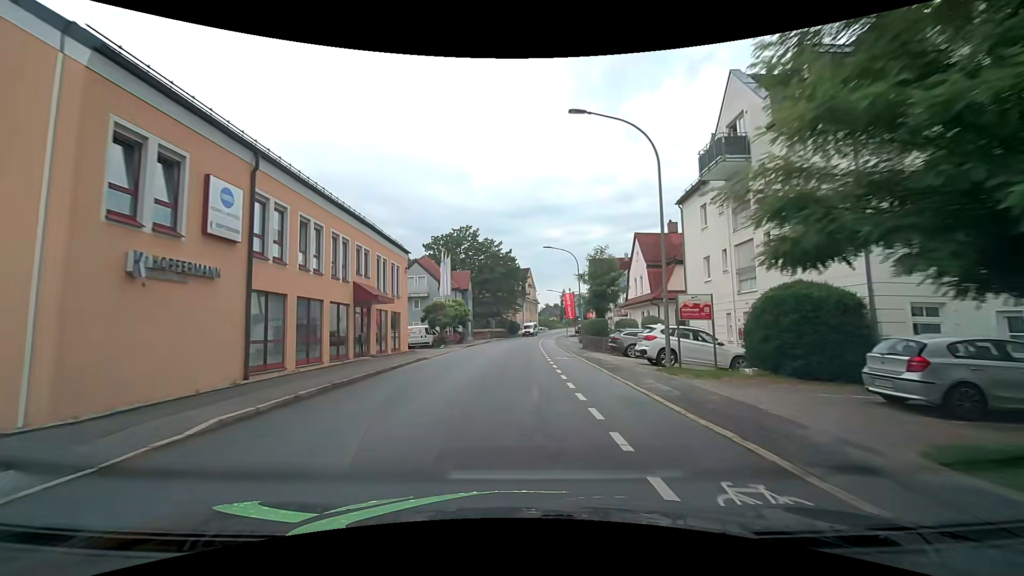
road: tertiary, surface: asphalt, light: Day
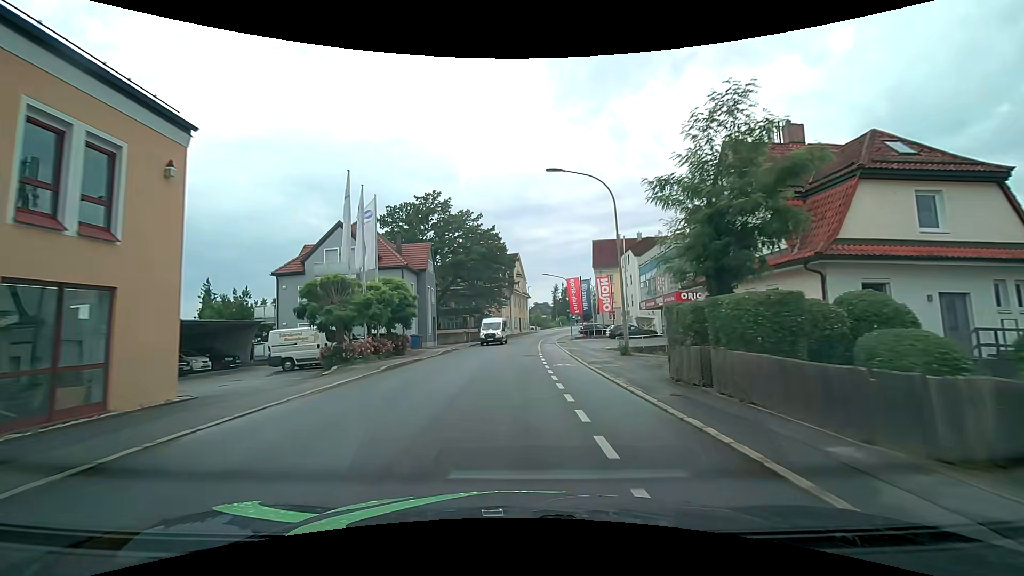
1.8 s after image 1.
(+0.4, +22.6) m; +2°
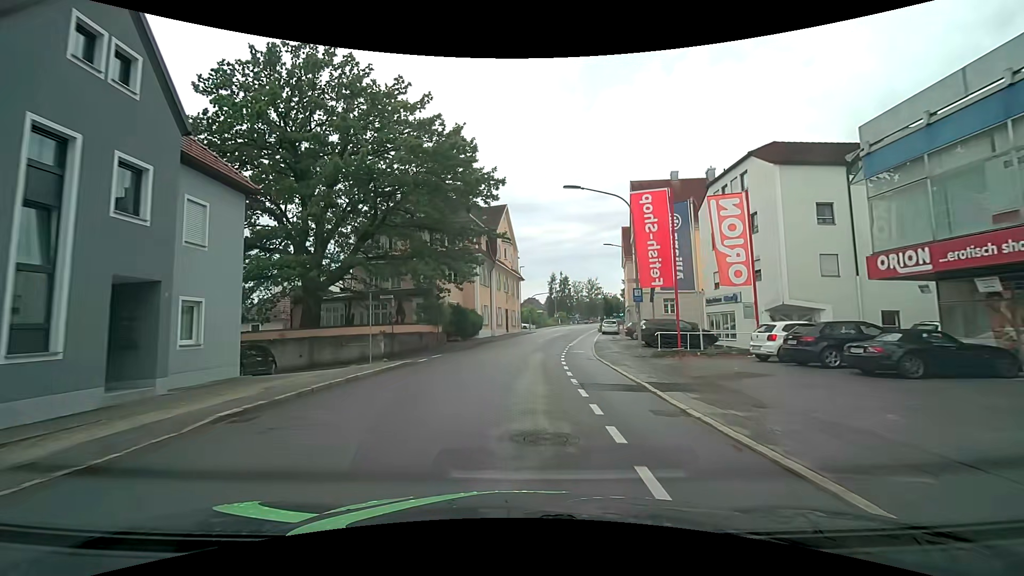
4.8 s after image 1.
(+0.3, +35.7) m; +1°
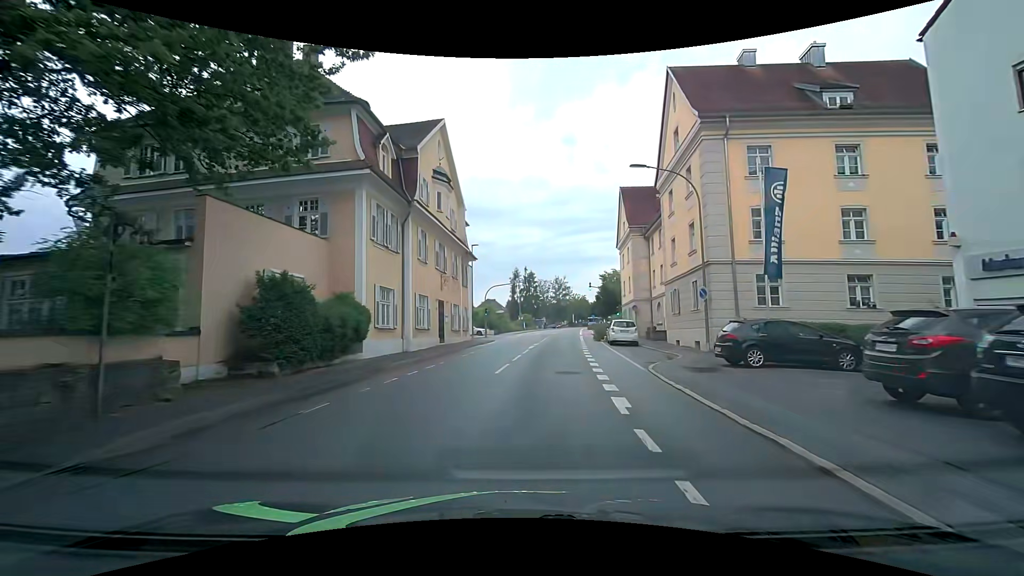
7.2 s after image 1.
(+1.0, +24.7) m; +5°
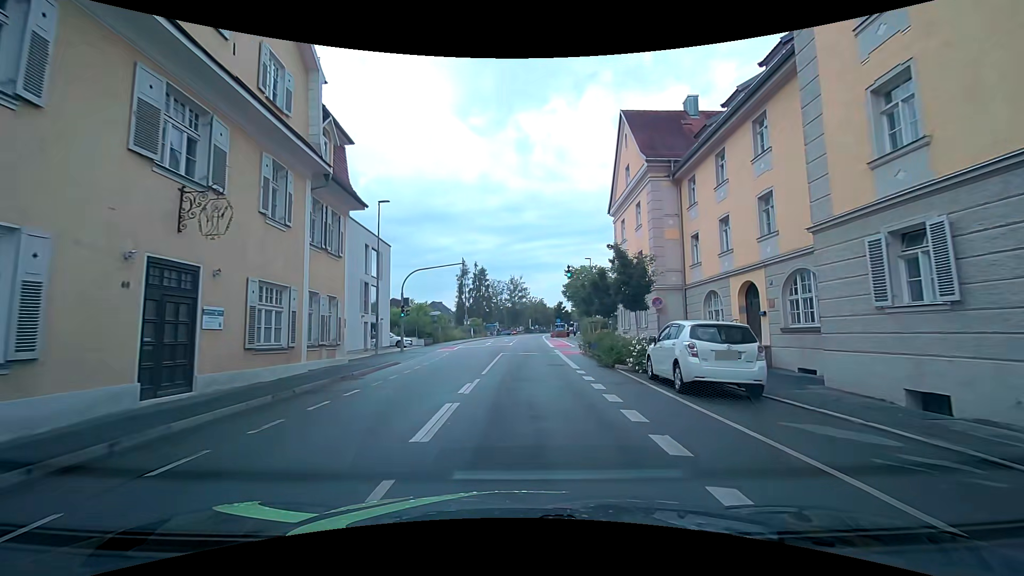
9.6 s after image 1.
(+1.1, +20.8) m; +5°
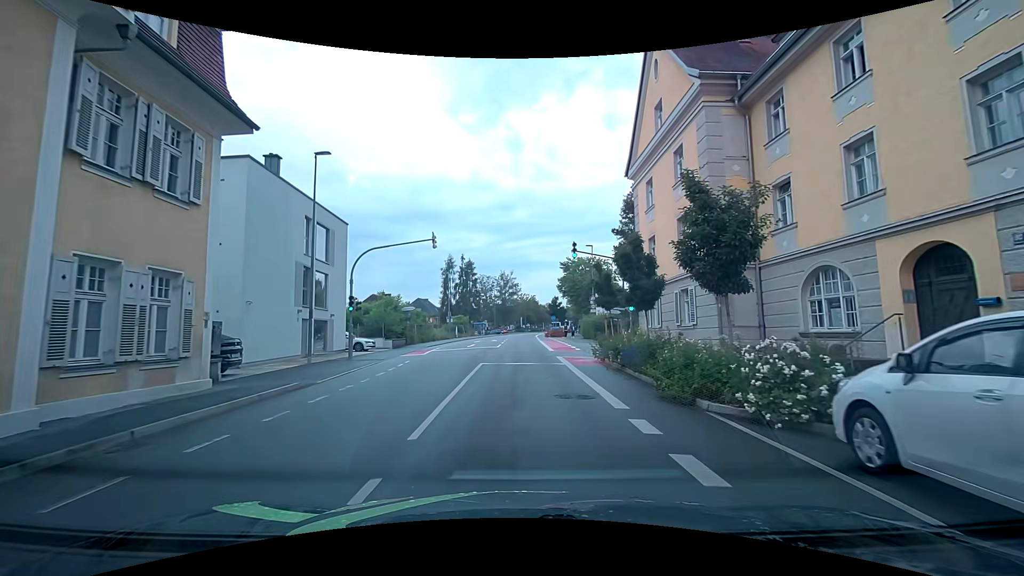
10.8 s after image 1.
(+0.1, +8.9) m; +1°
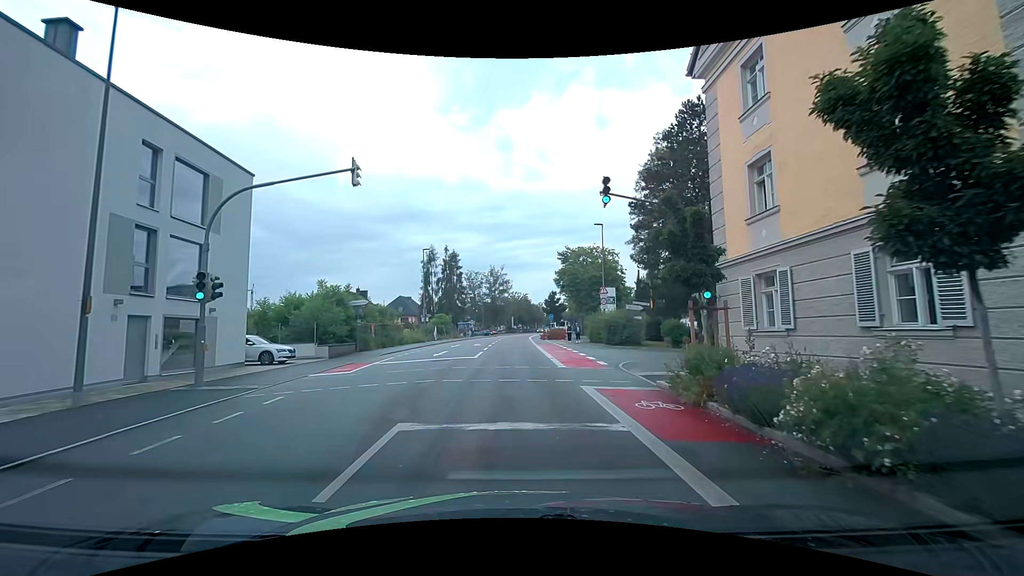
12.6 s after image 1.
(+0.2, +11.7) m; +1°
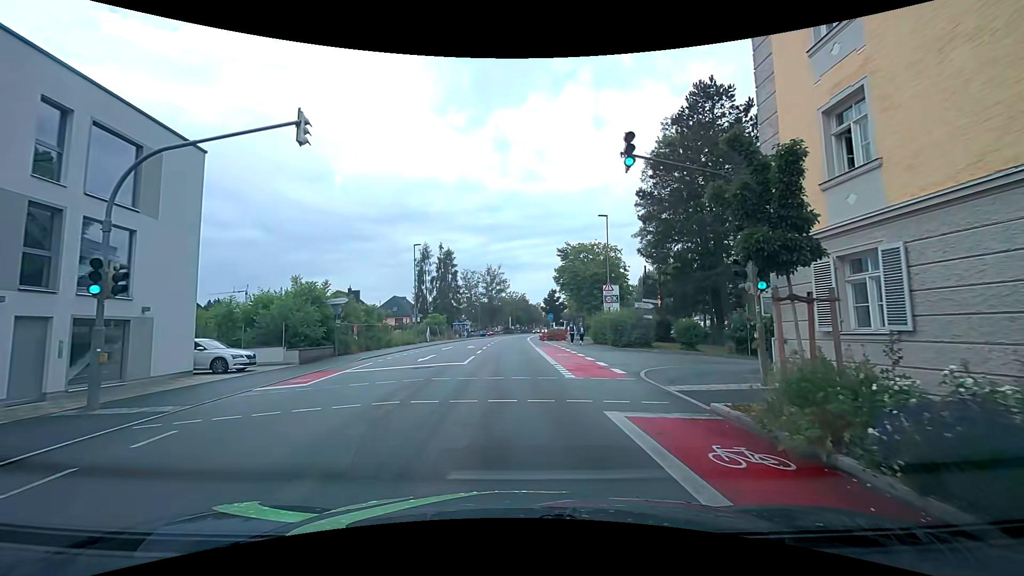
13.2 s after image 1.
(0.0, +3.5) m; 0°
(0, +10) (0, +20) (0, +30) (-1, +40) (-1, +50) (-1, +60) (0, +70) (+1, +80) (+2, +90) (+3, +100) m
